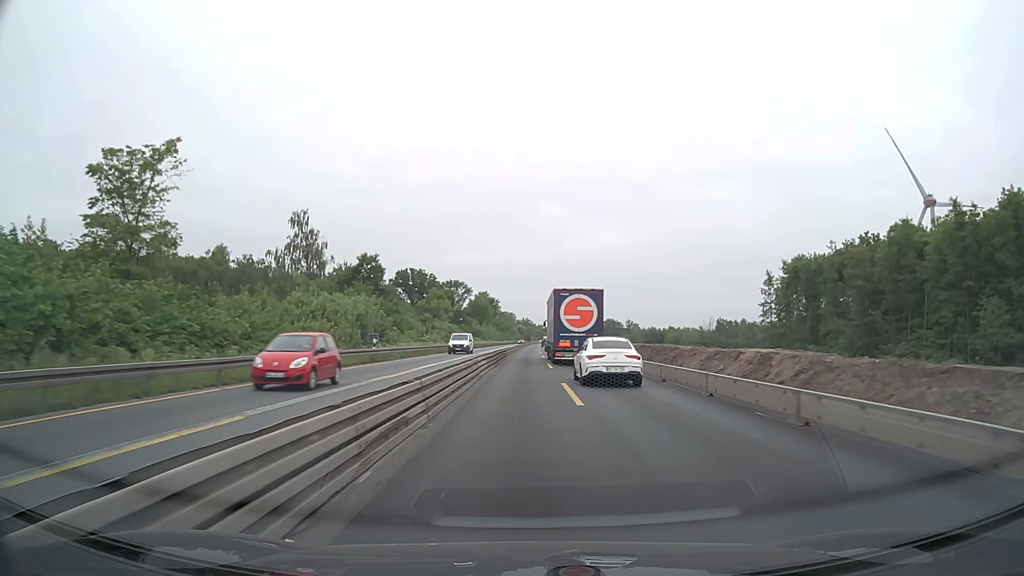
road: motorway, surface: concrete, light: Day
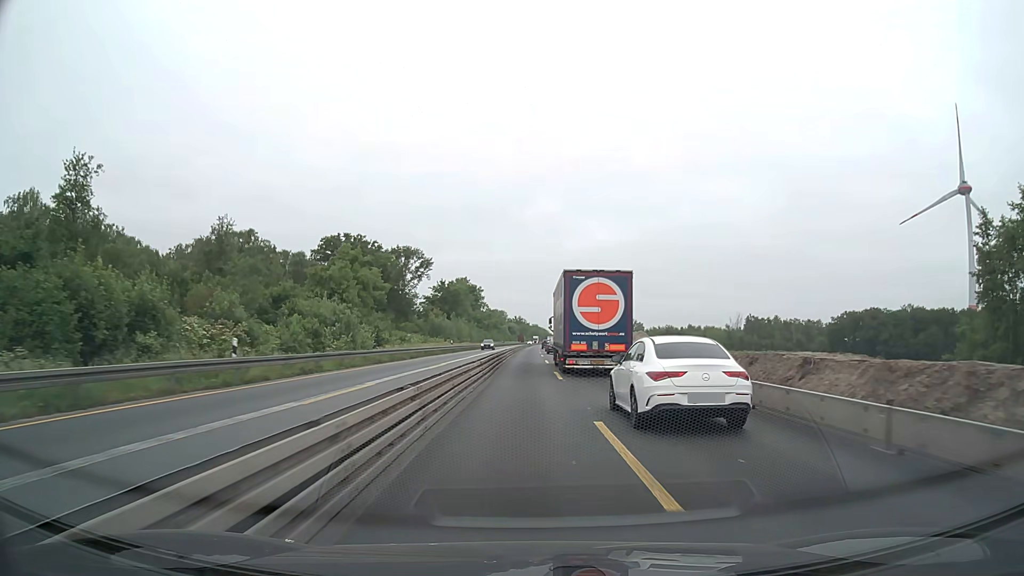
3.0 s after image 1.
(+0.2, +63.3) m; 0°
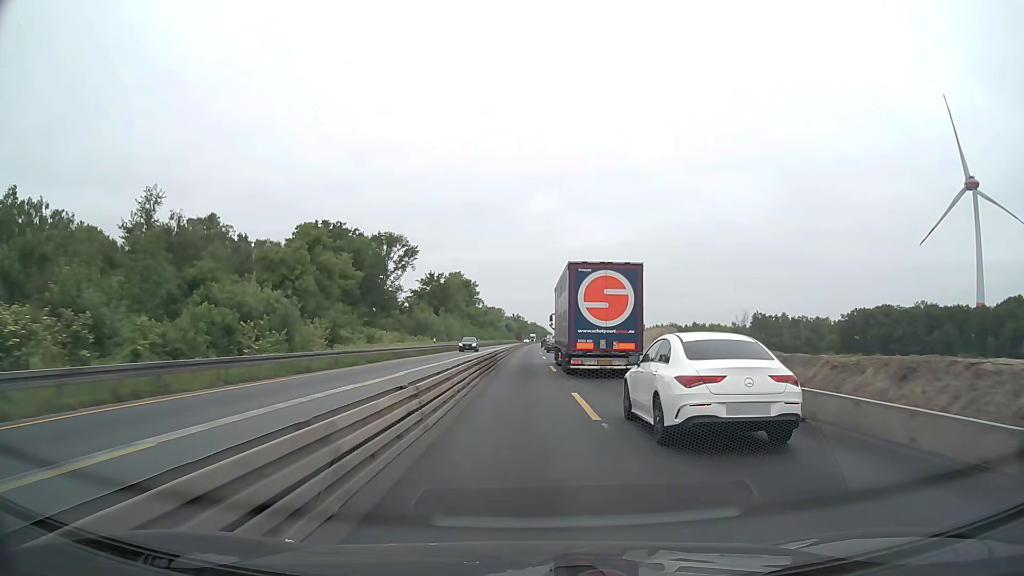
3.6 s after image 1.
(0.0, +12.7) m; 0°
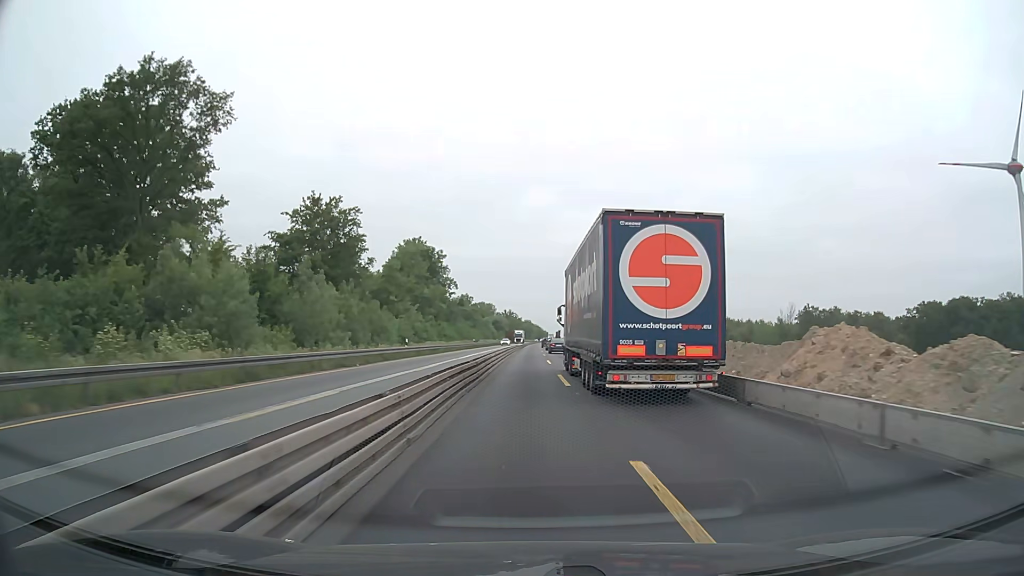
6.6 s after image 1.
(+0.2, +63.4) m; +1°
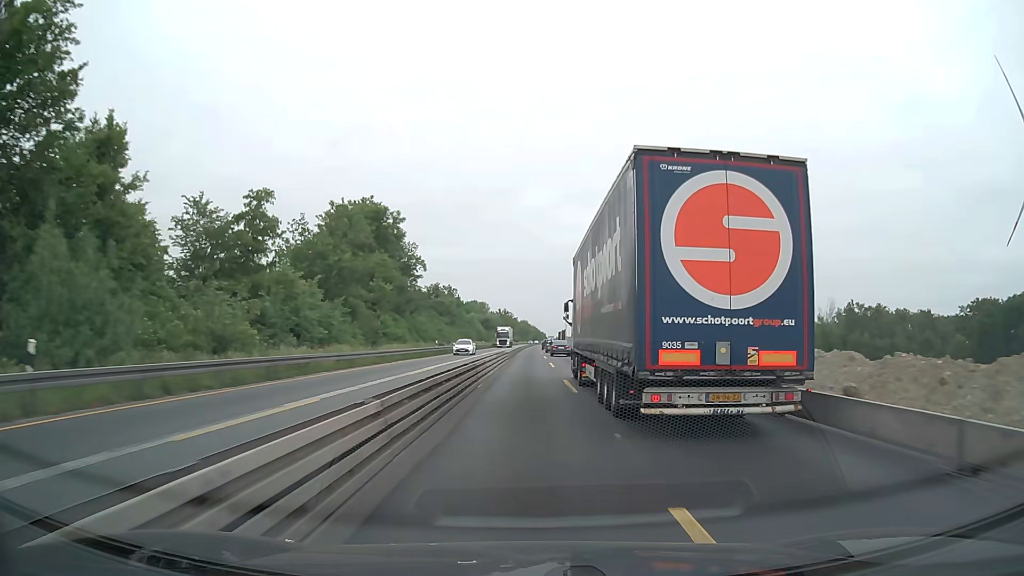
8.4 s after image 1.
(0.0, +38.0) m; 0°
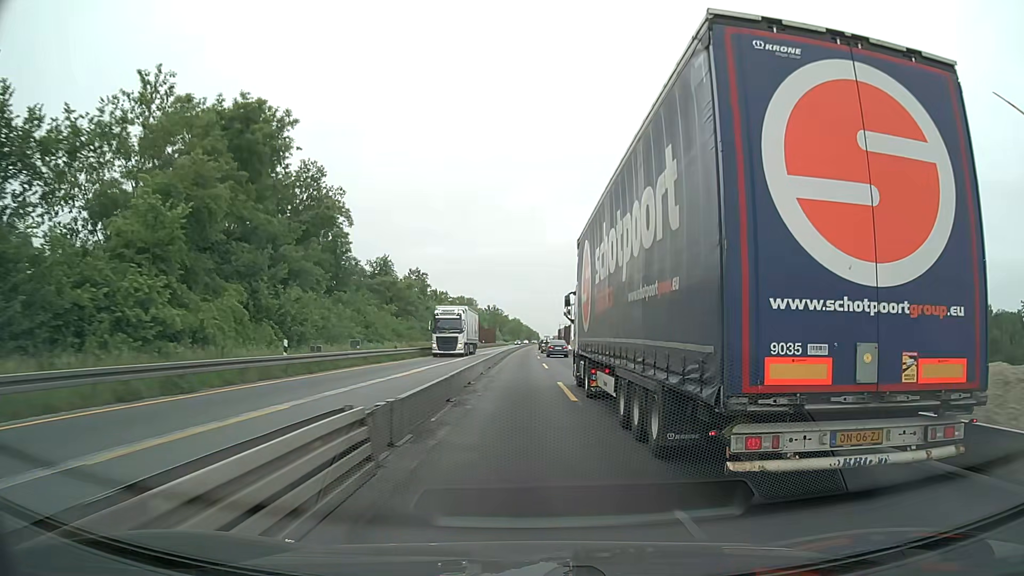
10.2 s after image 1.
(+0.2, +38.0) m; 0°
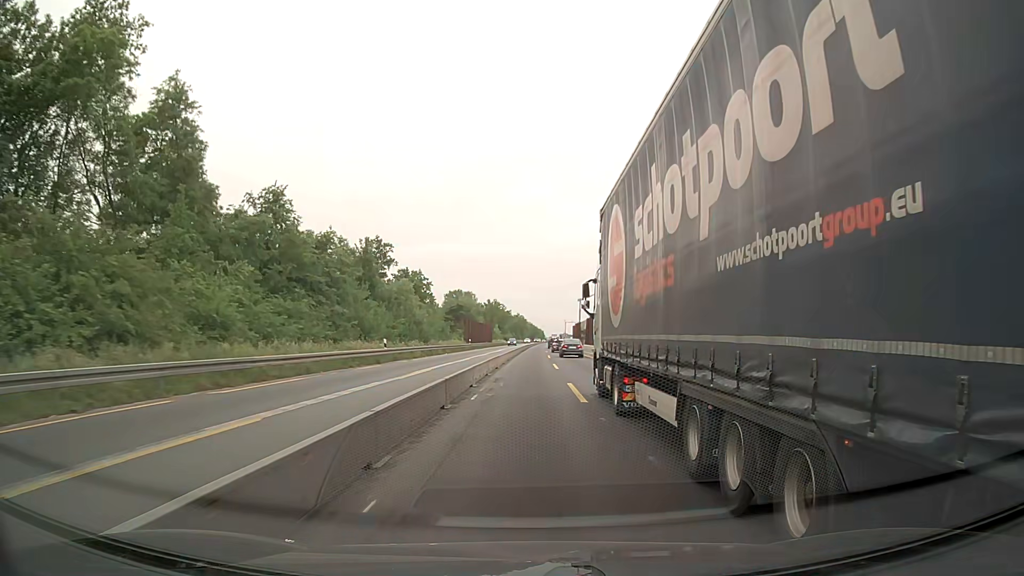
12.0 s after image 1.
(-0.1, +38.1) m; 0°
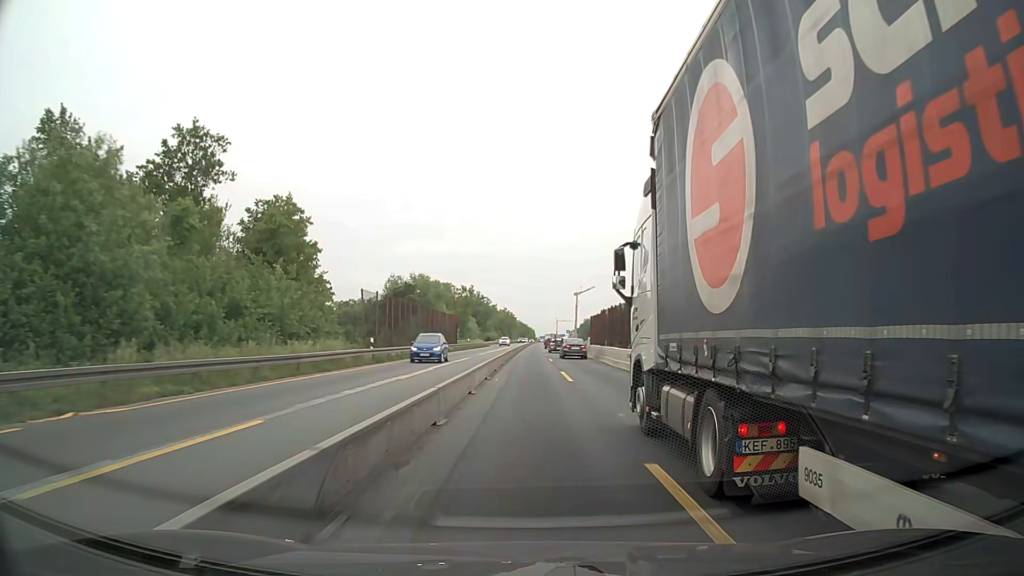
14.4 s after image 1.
(+0.5, +50.7) m; +1°
